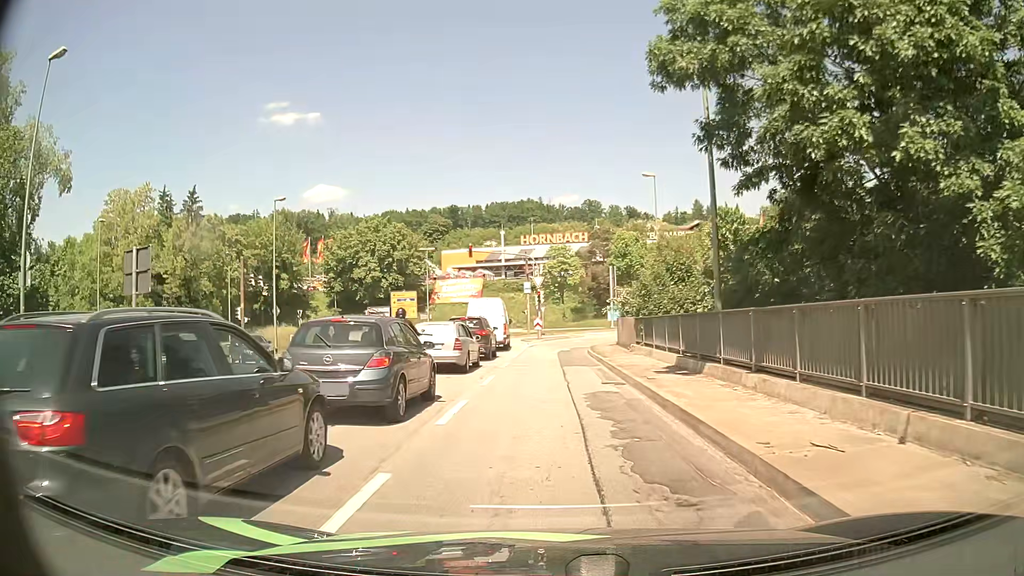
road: primary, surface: asphalt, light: Day
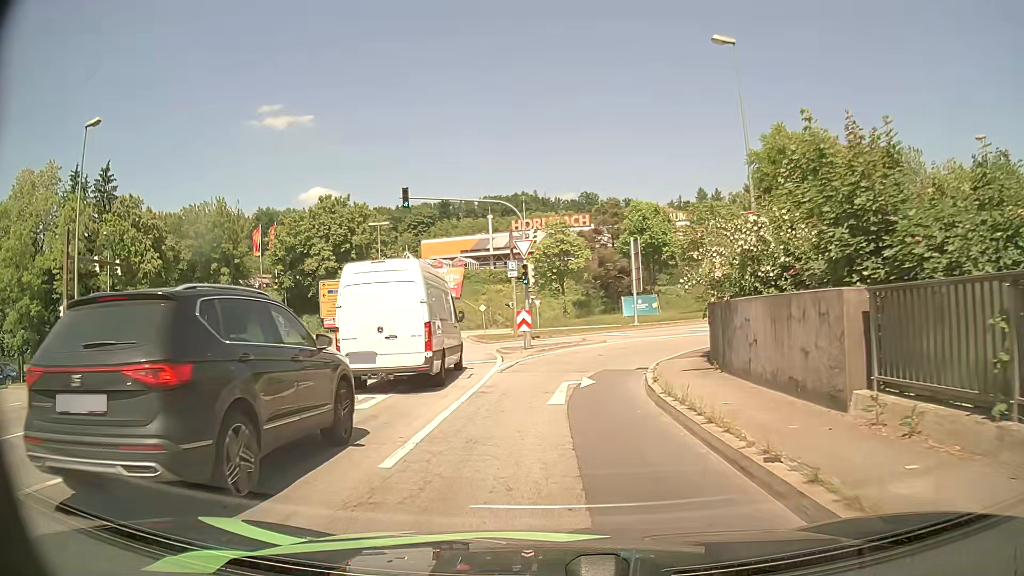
(-0.1, +20.4) m; 0°
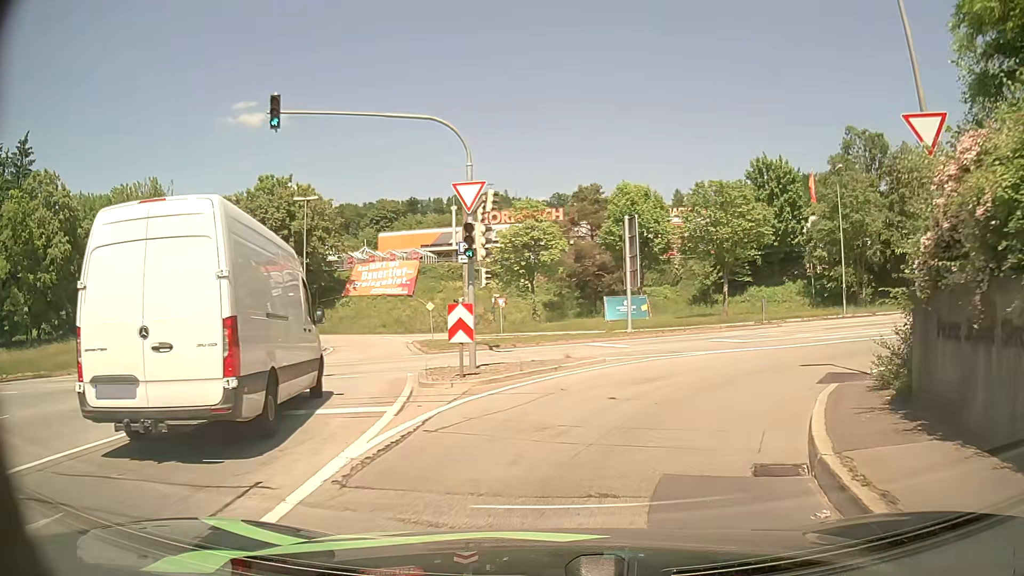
(-0.1, +11.8) m; +2°
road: primary_link
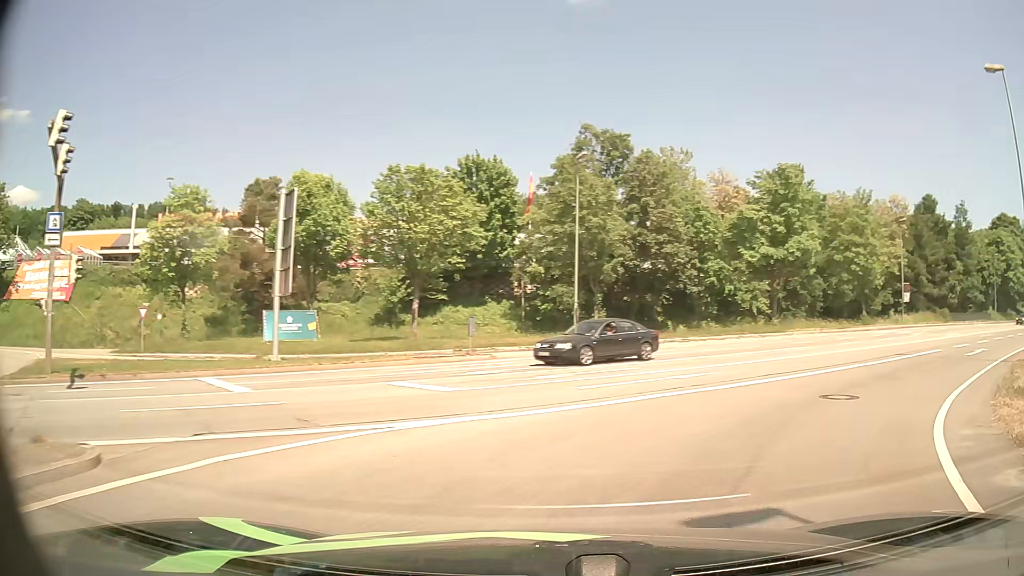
(+1.9, +11.2) m; +25°
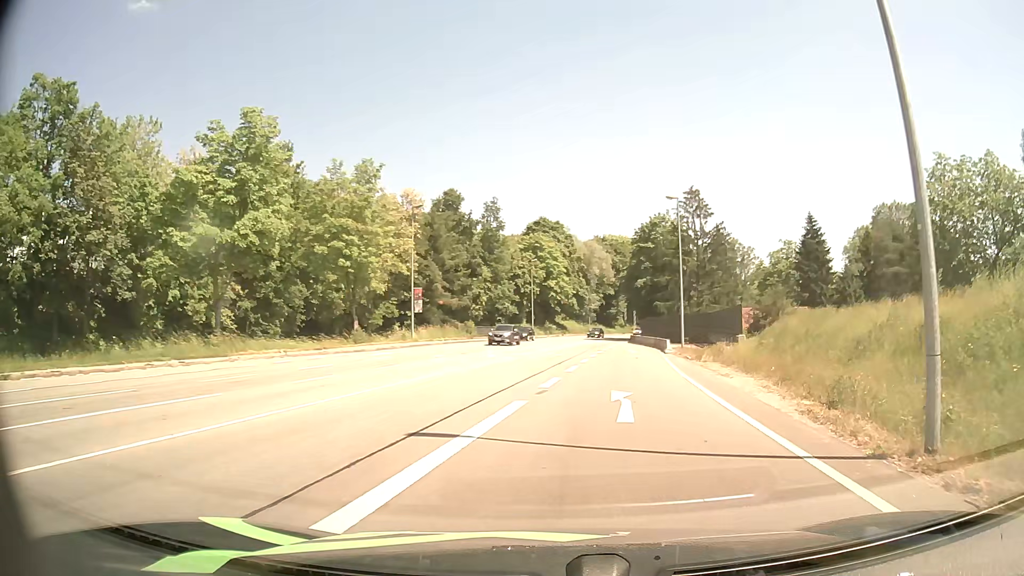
(+7.3, +15.4) m; +44°
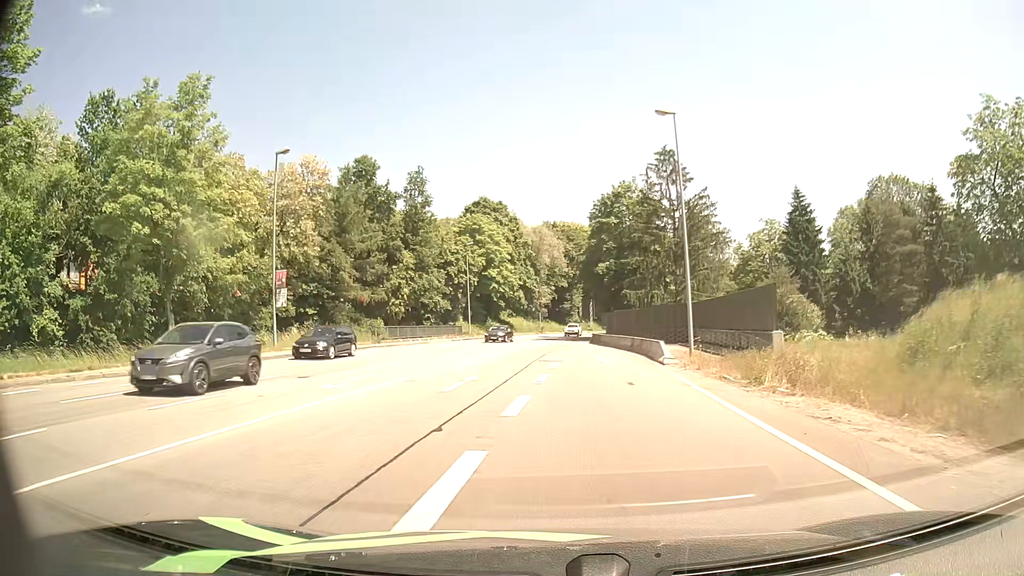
(+1.3, +17.3) m; +5°
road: primary
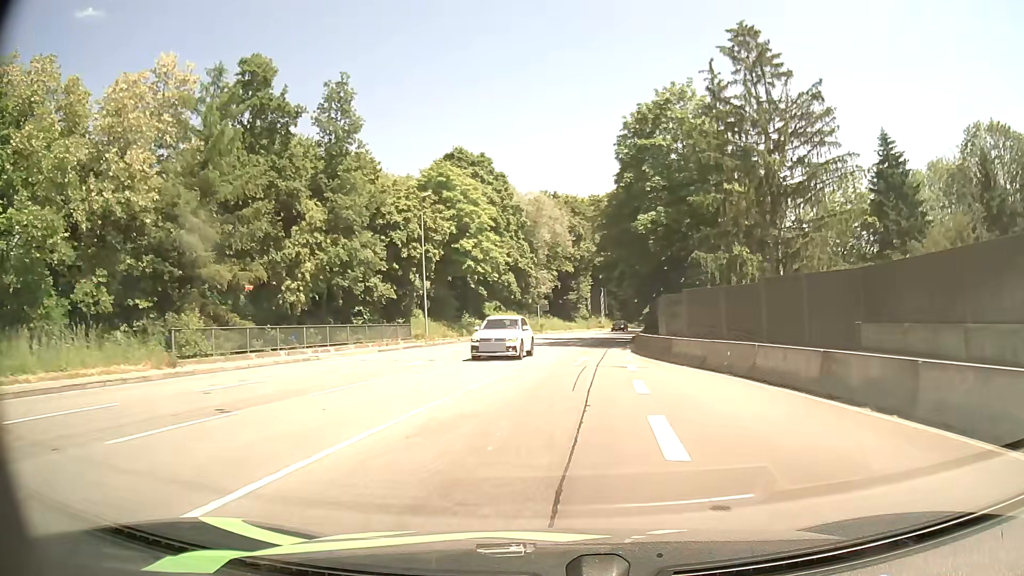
(-0.4, +27.8) m; 0°
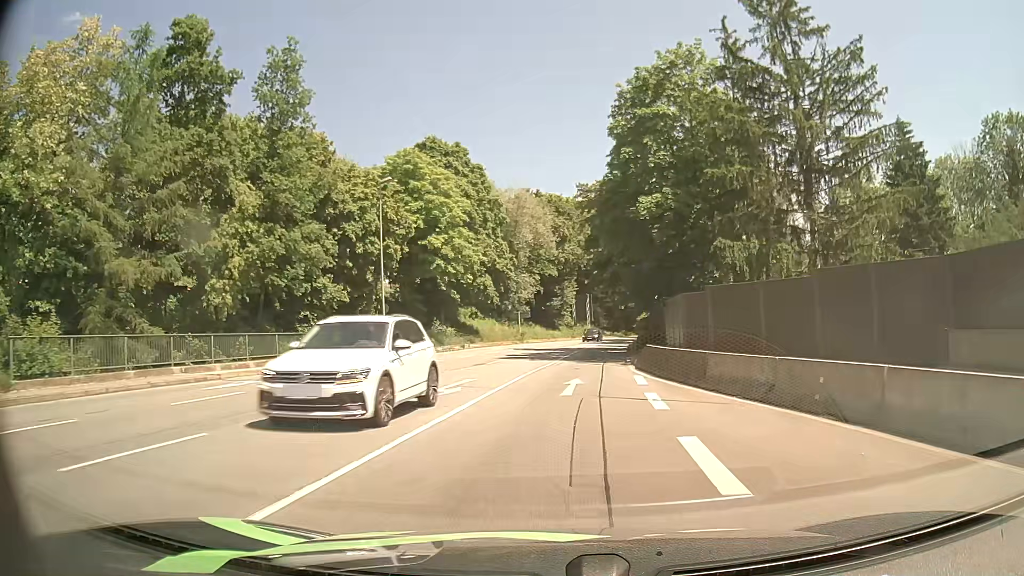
(+0.1, +7.4) m; +2°
